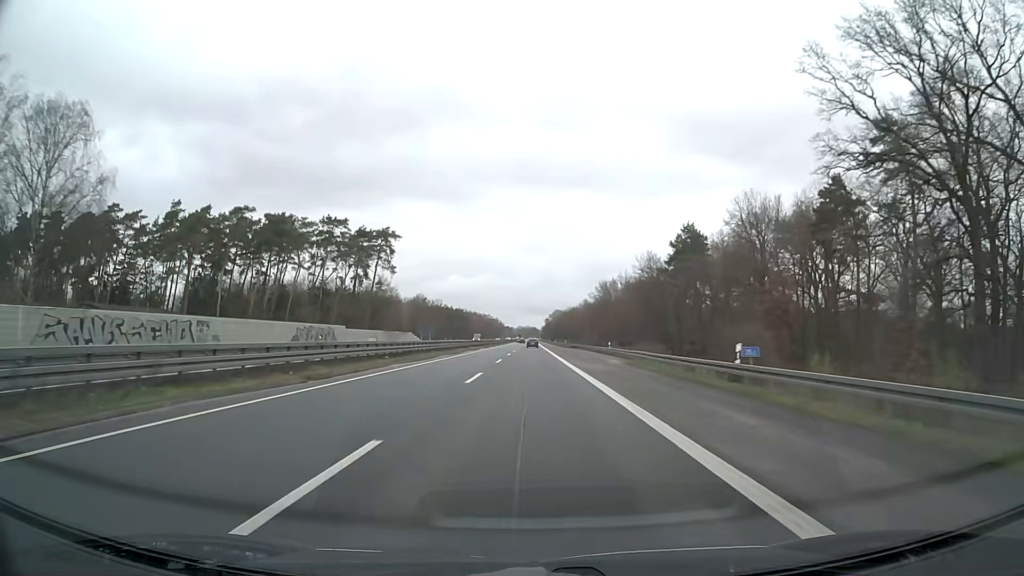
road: motorway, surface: asphalt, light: Day
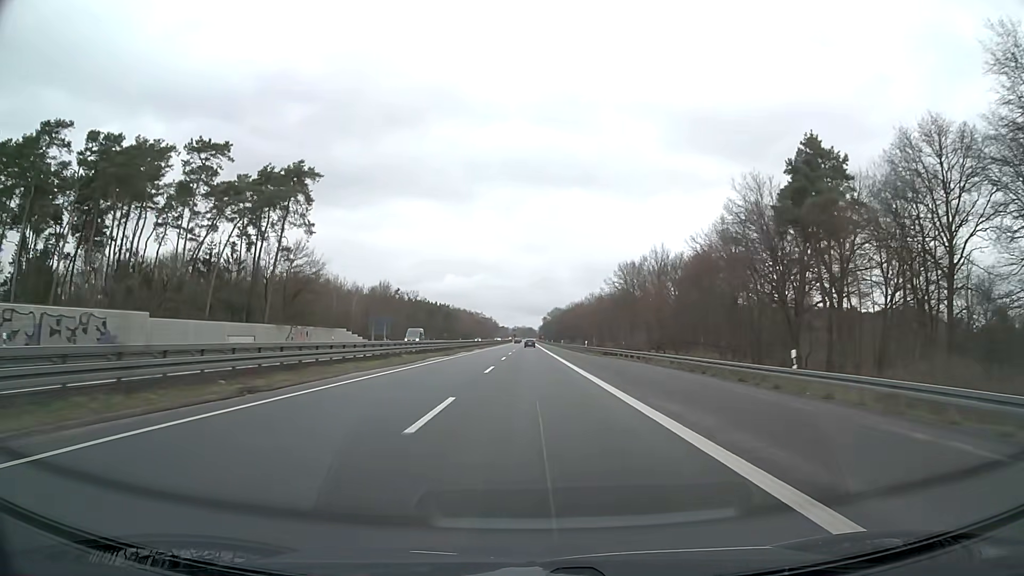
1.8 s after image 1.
(0.0, +47.4) m; 0°
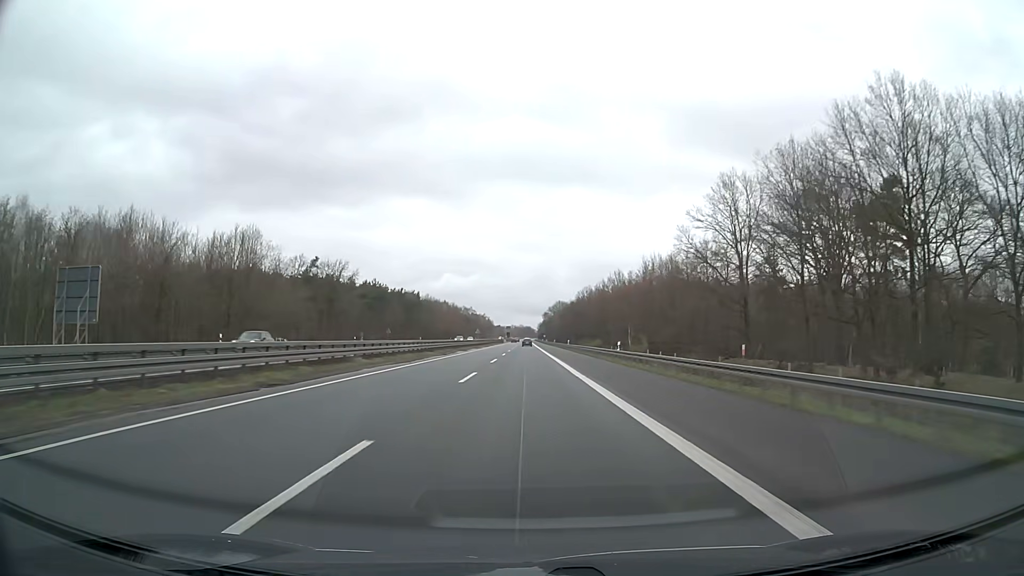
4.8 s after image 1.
(+0.4, +78.9) m; 0°
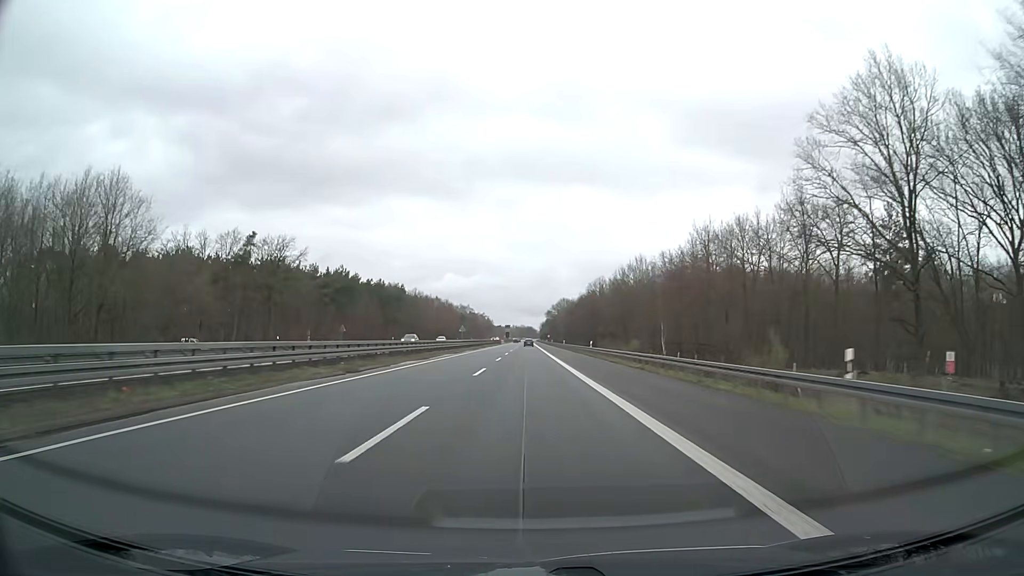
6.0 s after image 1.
(0.0, +31.6) m; 0°
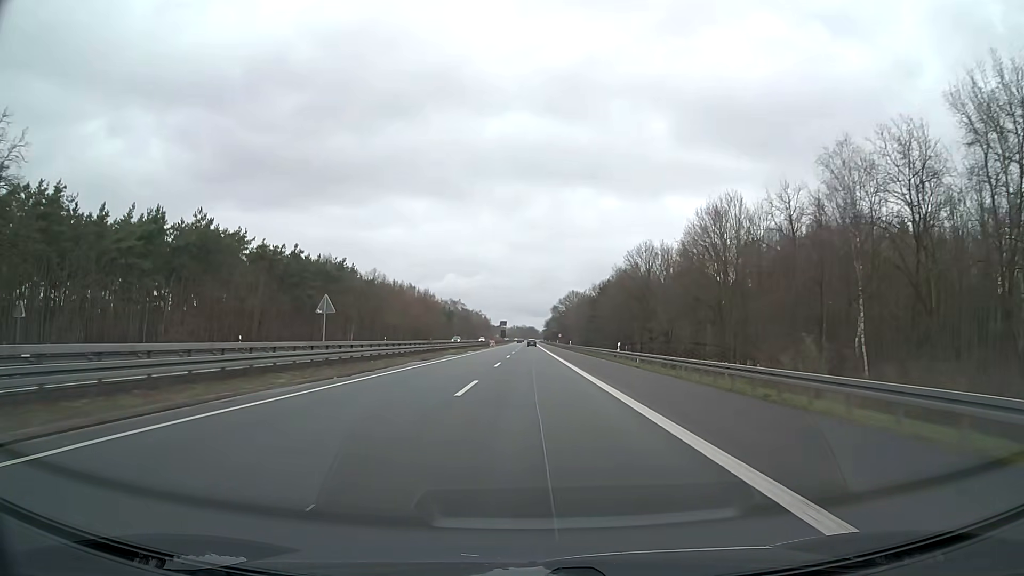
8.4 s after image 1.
(0.0, +63.3) m; 0°
(0, +10) (0, +20) (0, +30) (0, +40) (0, +50) (0, +60) (0, +70) (+1, +80) (+1, +90) (+1, +100) m
